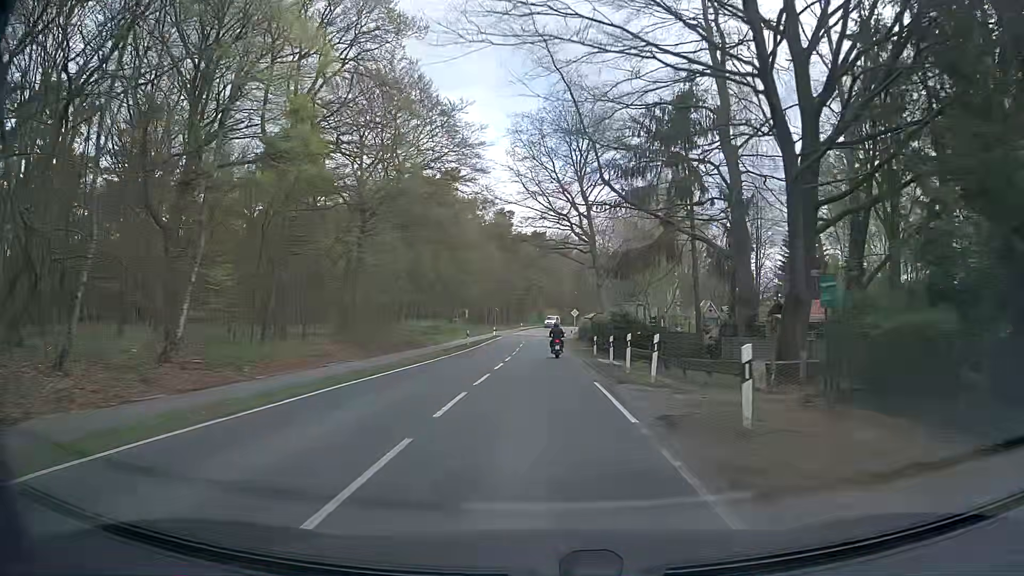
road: secondary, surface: asphalt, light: Day
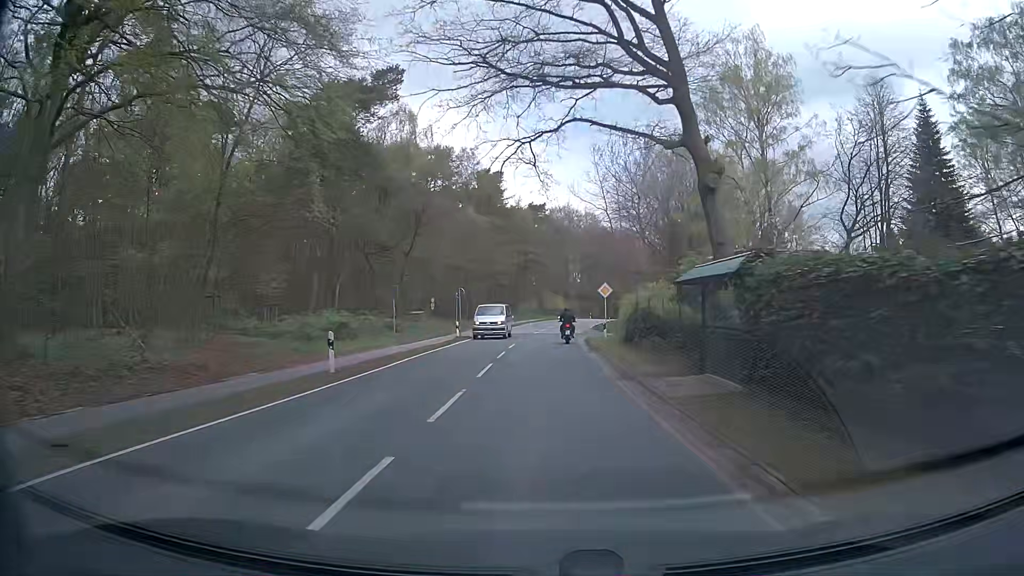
(-0.3, +32.3) m; 0°
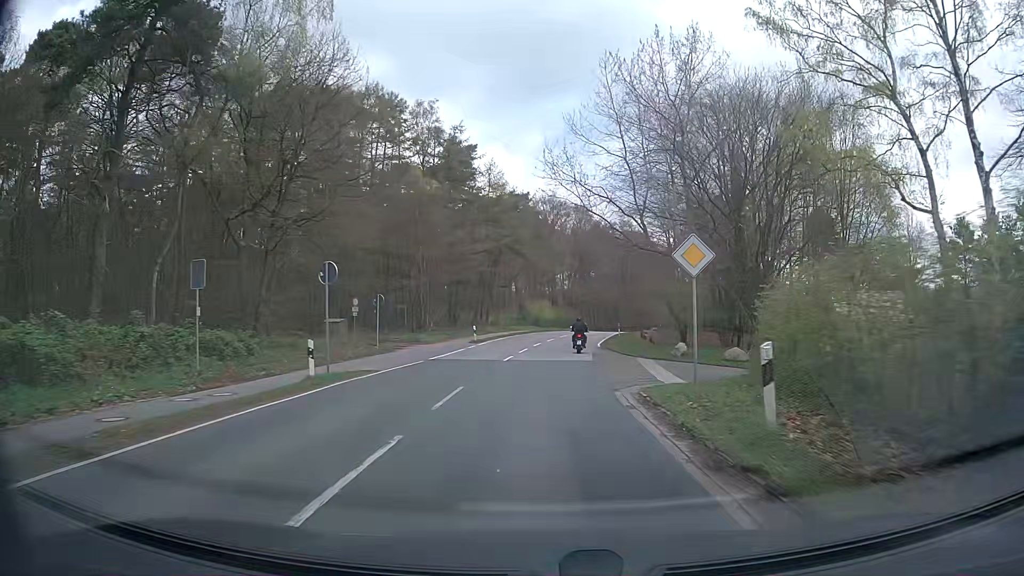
(-0.2, +23.7) m; +1°
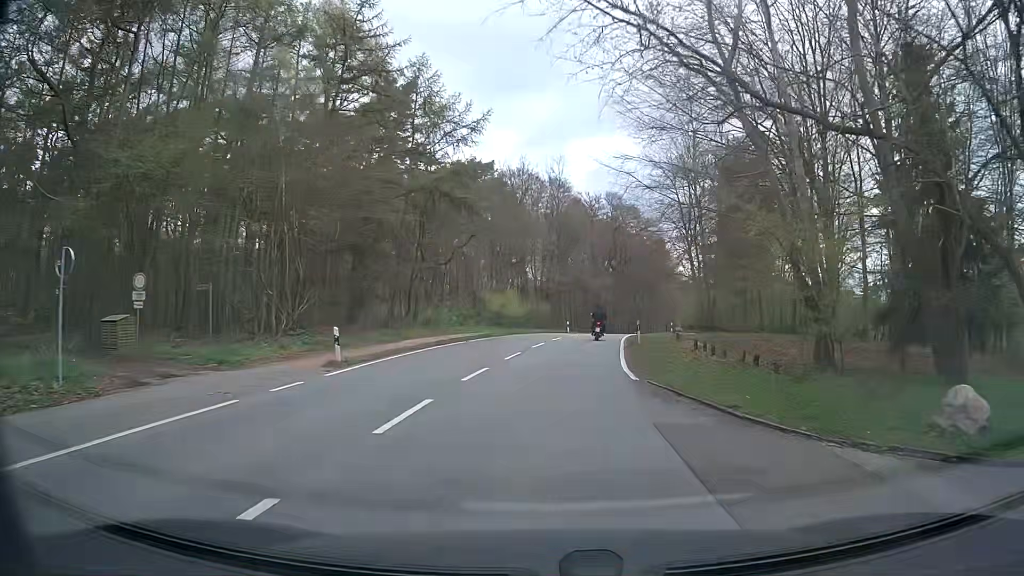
(+0.5, +23.4) m; +1°
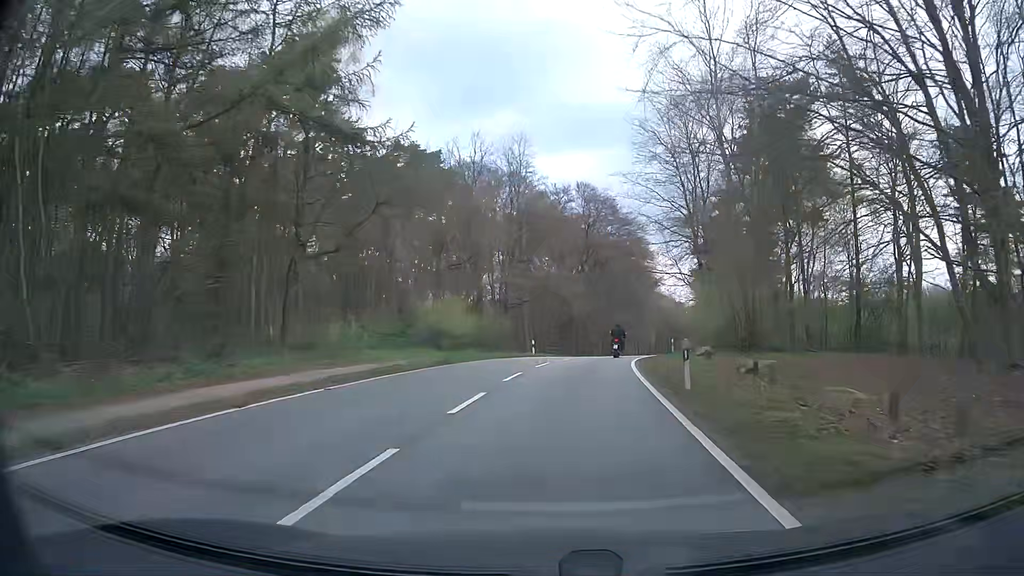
(+0.7, +15.5) m; +4°
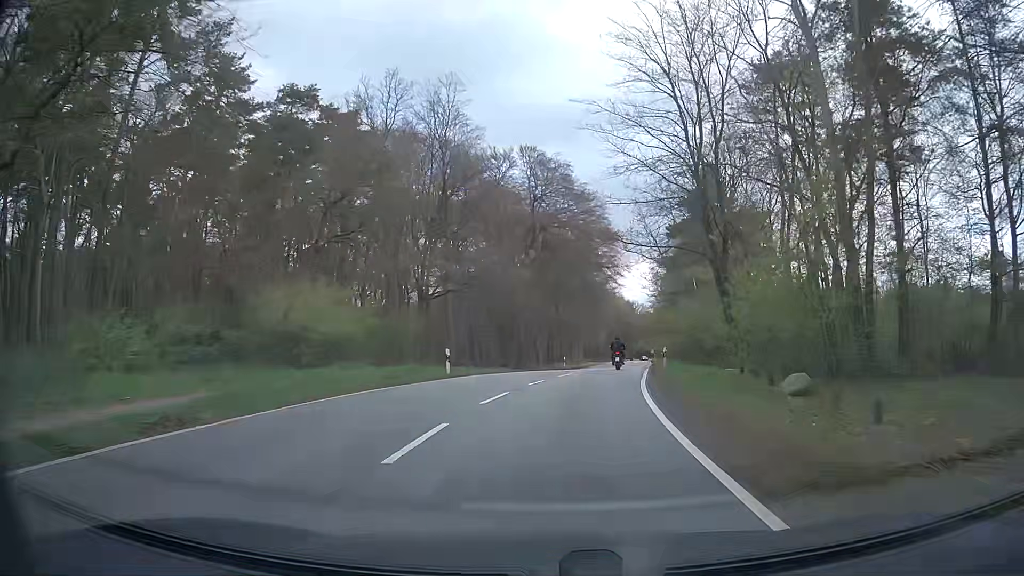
(+0.6, +15.4) m; +5°
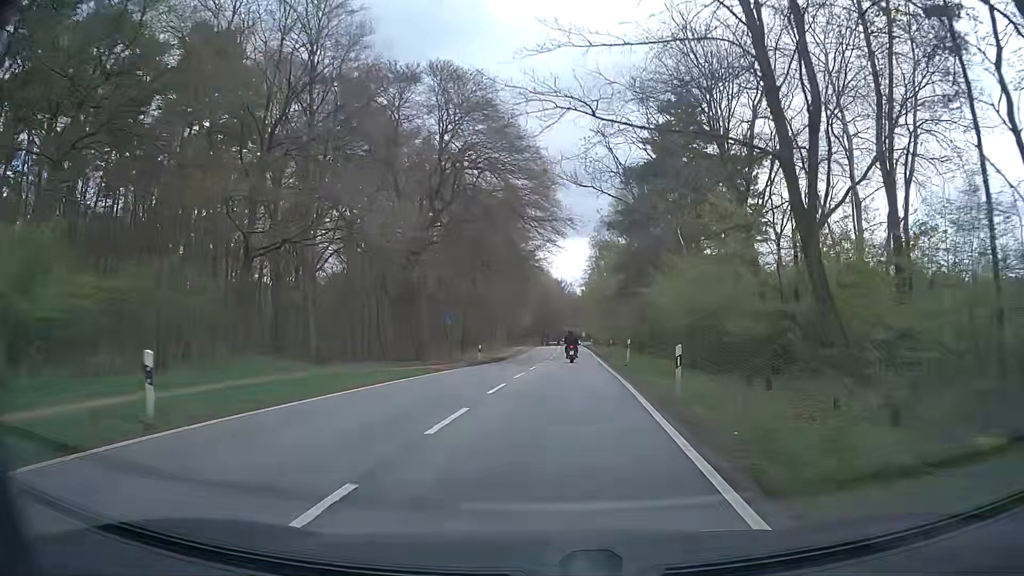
(+0.9, +15.8) m; +6°
